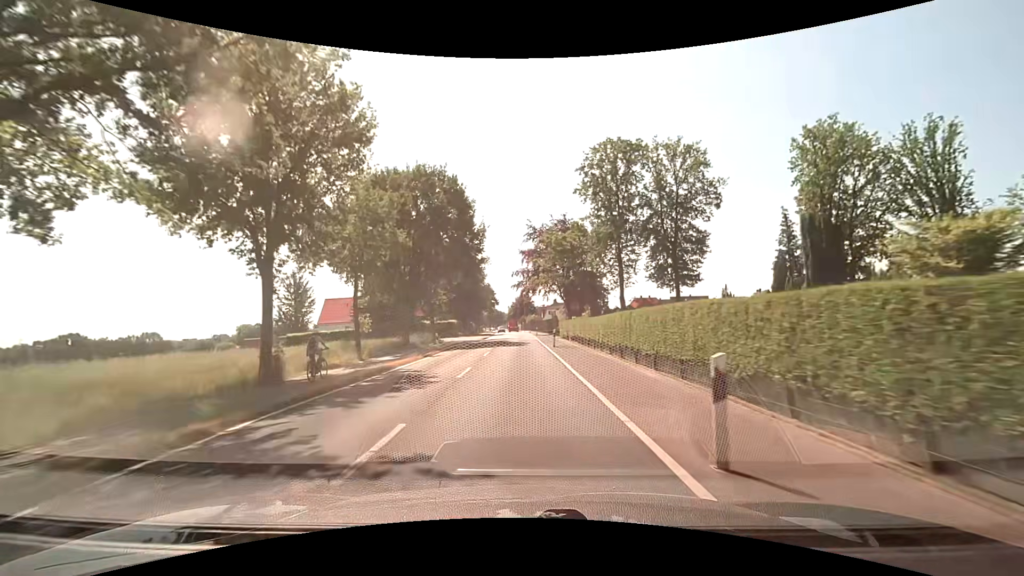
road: secondary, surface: asphalt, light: Day
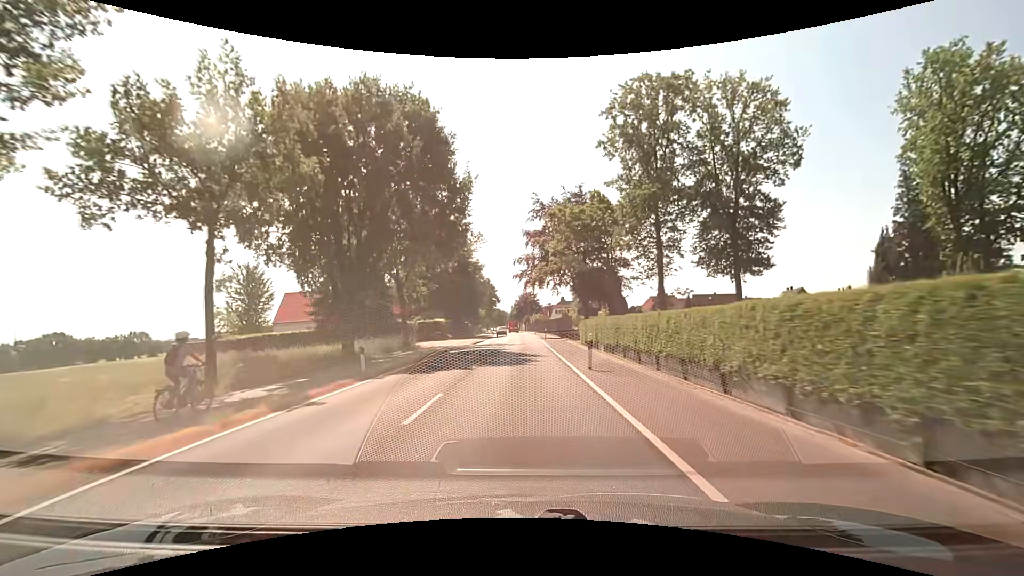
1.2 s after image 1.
(-0.1, +15.1) m; 0°
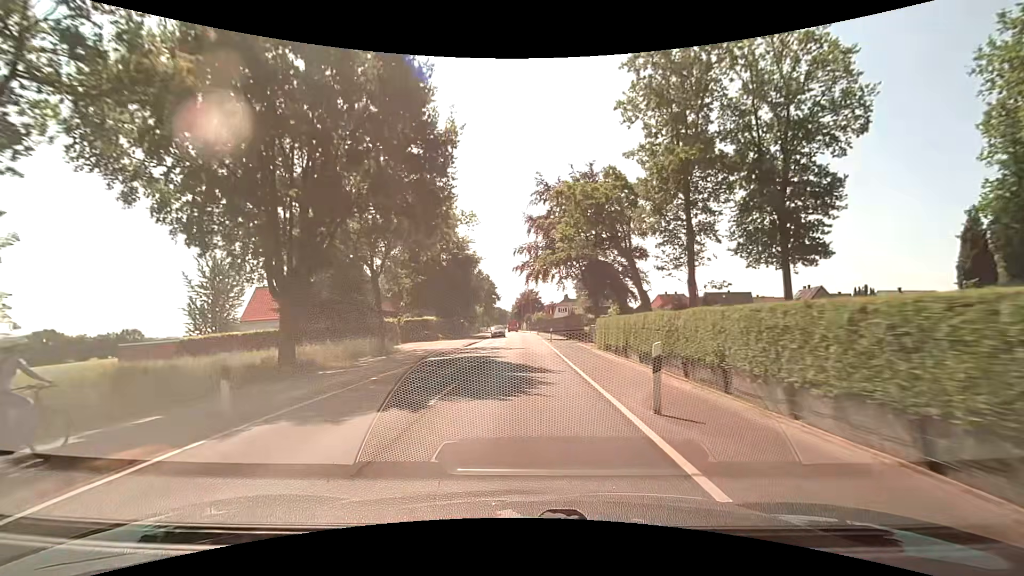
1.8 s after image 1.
(0.0, +7.6) m; 0°
(0, +10) (0, +20) (0, +30) (0, +40) (0, +50) (0, +60) (0, +70) (-1, +80) (-1, +90) (-1, +100) m
